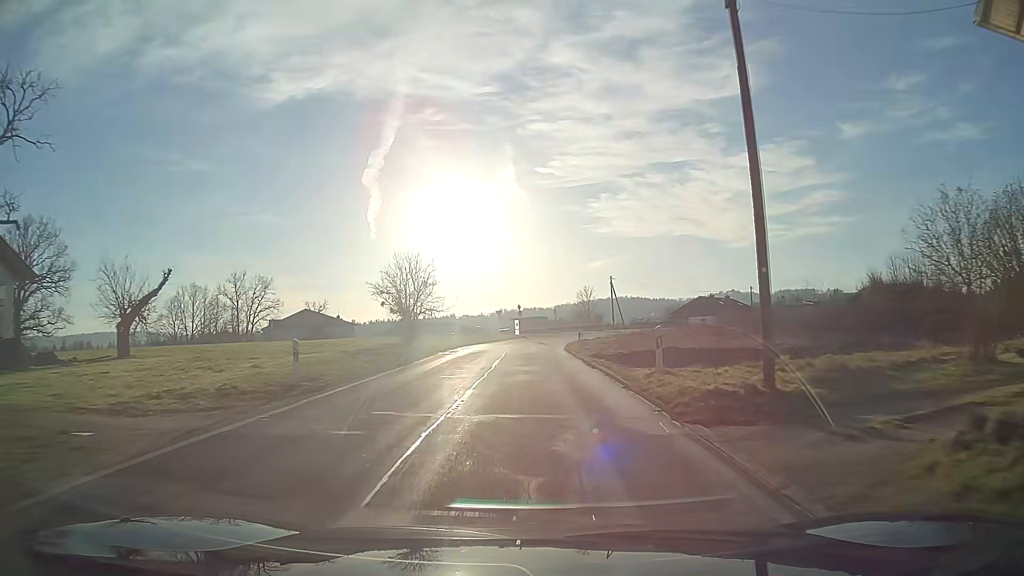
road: tertiary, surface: asphalt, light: Day
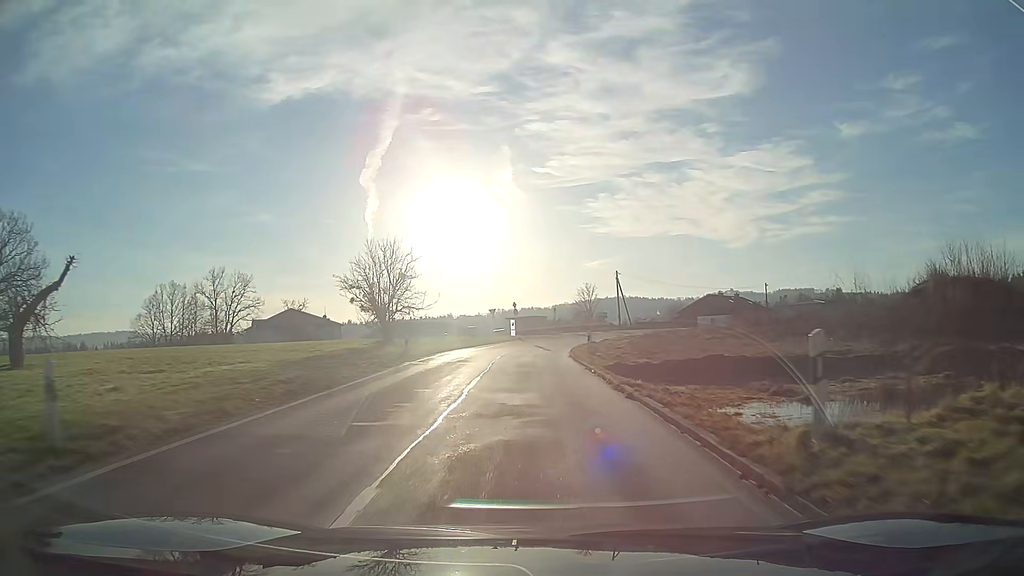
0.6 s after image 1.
(0.0, +8.2) m; 0°
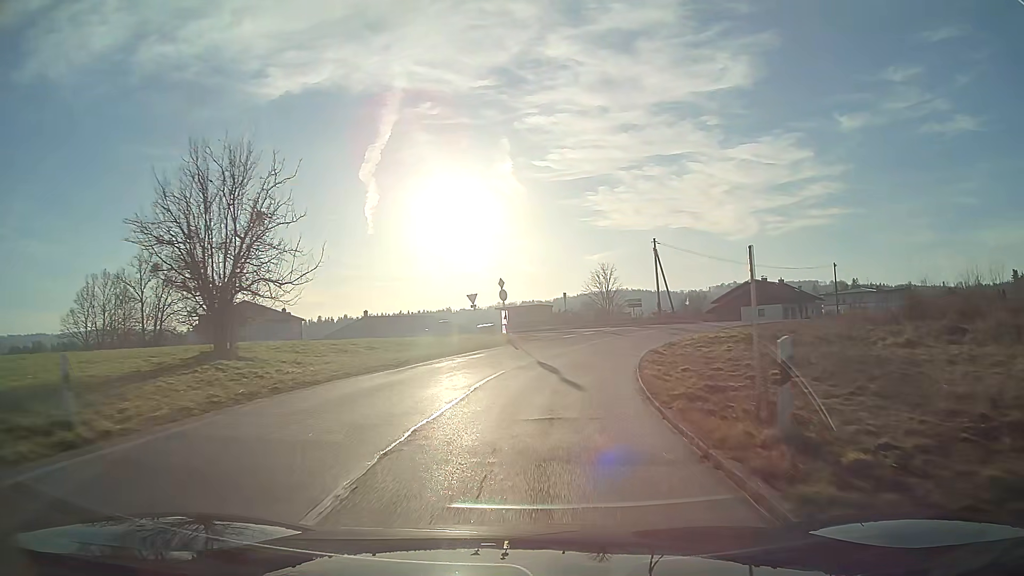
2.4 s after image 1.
(0.0, +24.1) m; 0°
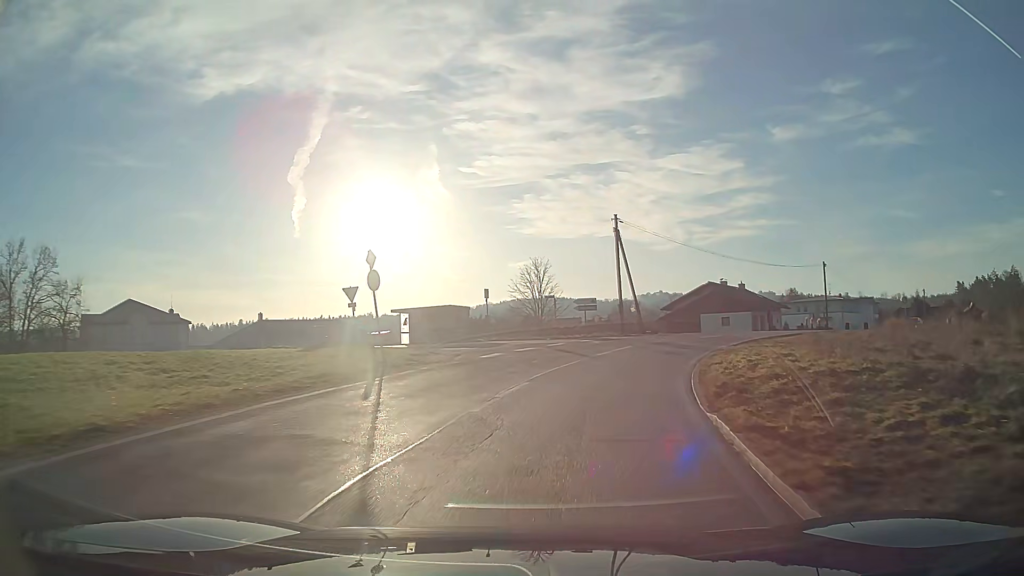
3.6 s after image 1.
(+1.0, +15.5) m; +9°
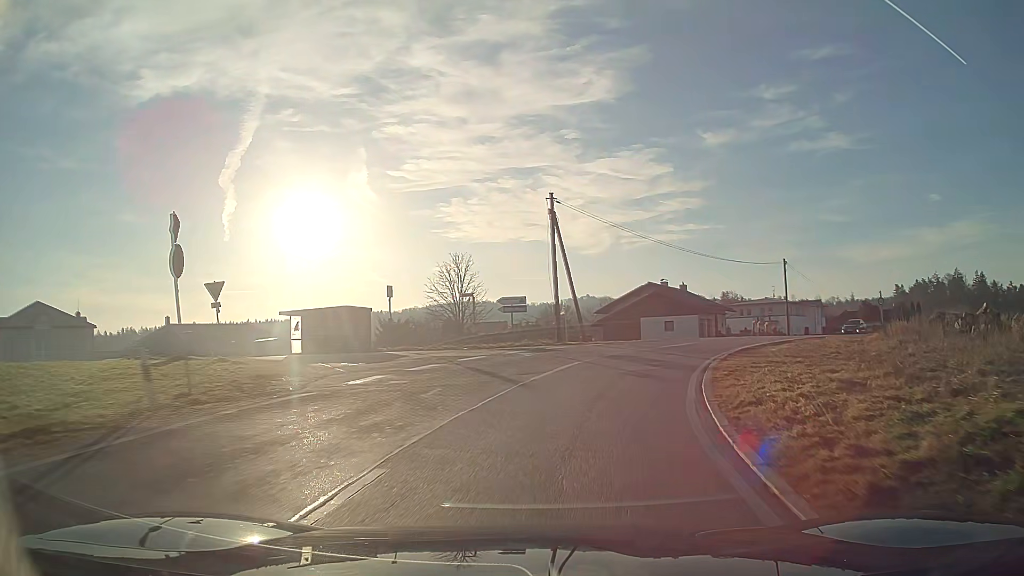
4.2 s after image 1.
(+0.4, +7.5) m; +7°
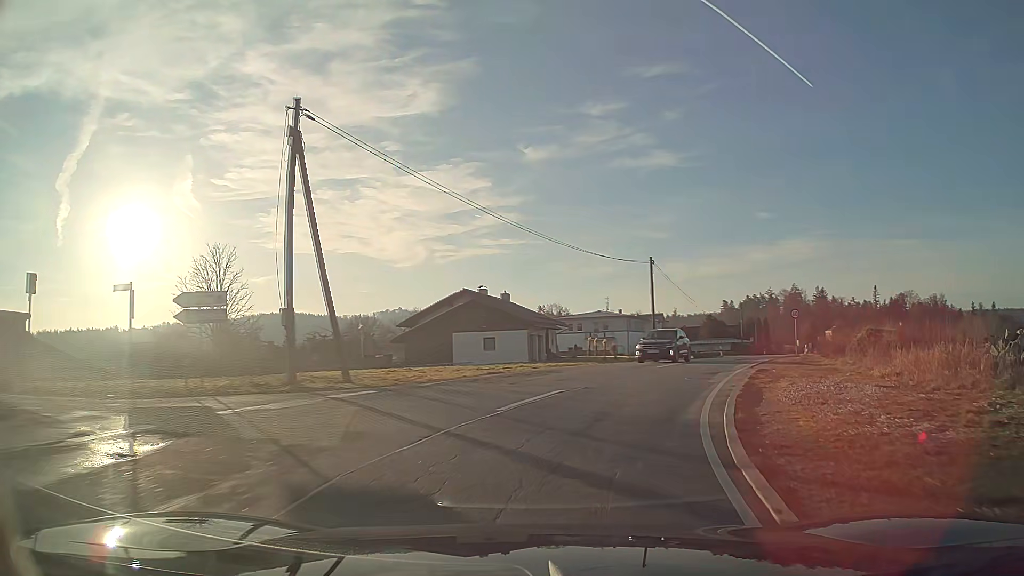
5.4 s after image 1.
(+2.0, +14.5) m; +16°
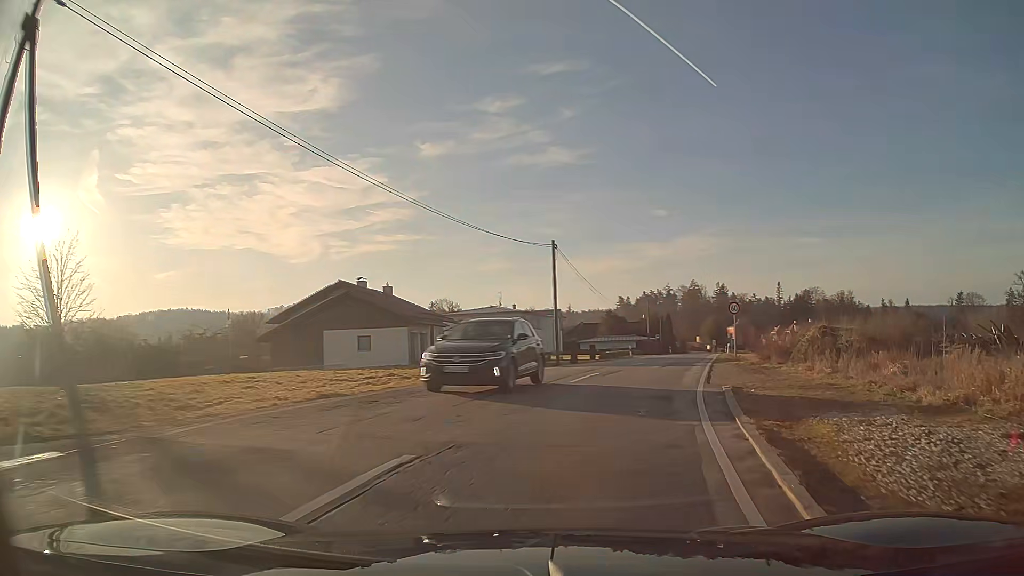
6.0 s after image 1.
(+0.5, +7.1) m; +8°
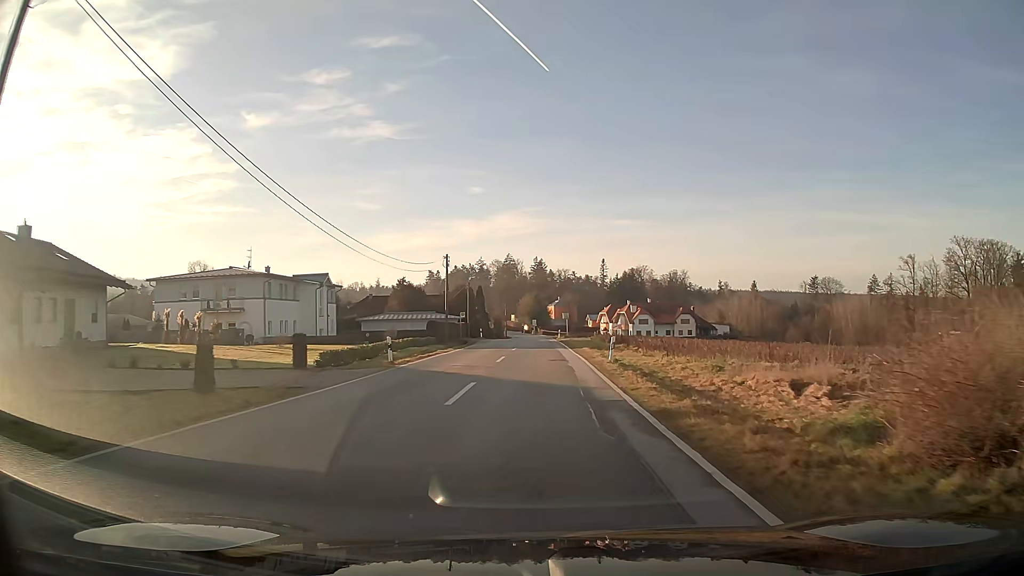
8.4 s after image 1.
(+4.7, +29.0) m; +13°
(0, +10) (0, +20) (0, +30) (0, +40) (0, +50) (0, +60) (0, +70) (+1, +80) (+1, +90) (+1, +100) m
